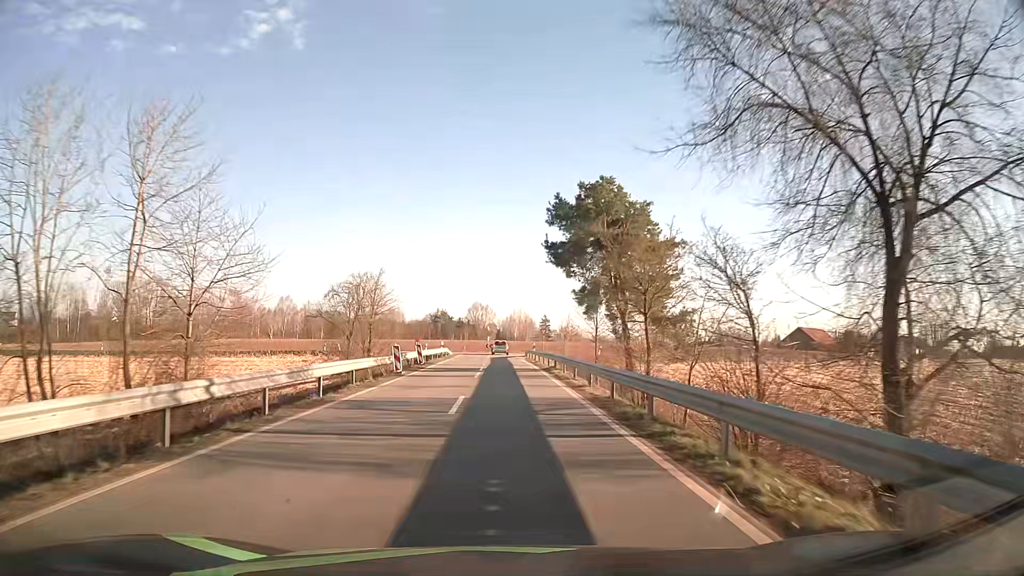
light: Day
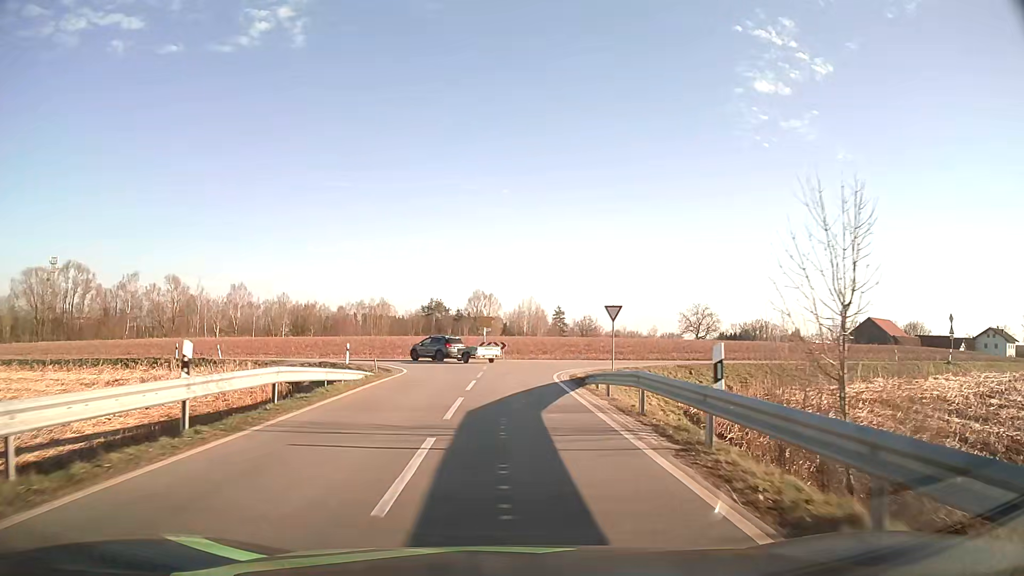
(-0.5, +42.8) m; -1°
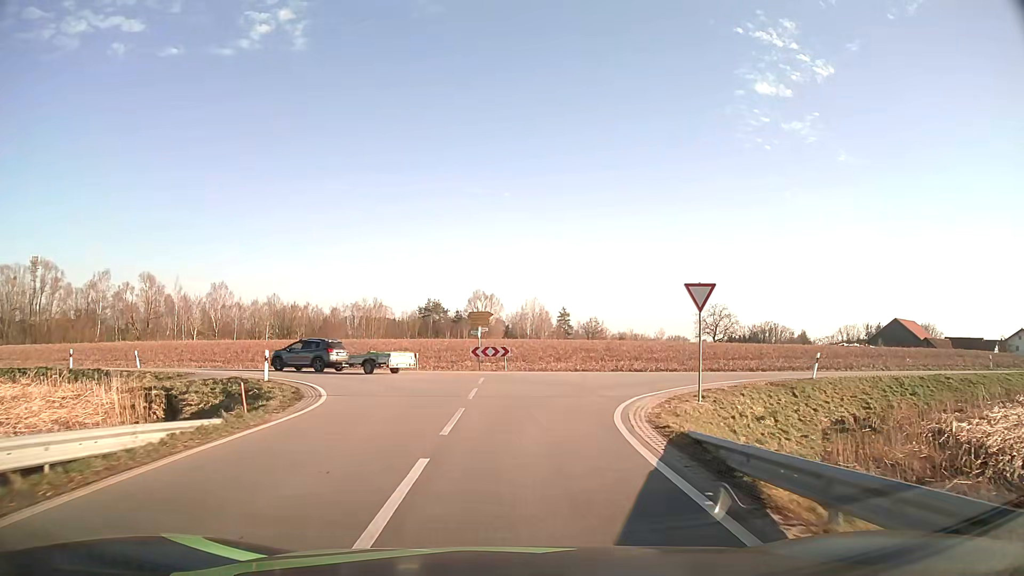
(0.0, +13.1) m; 0°
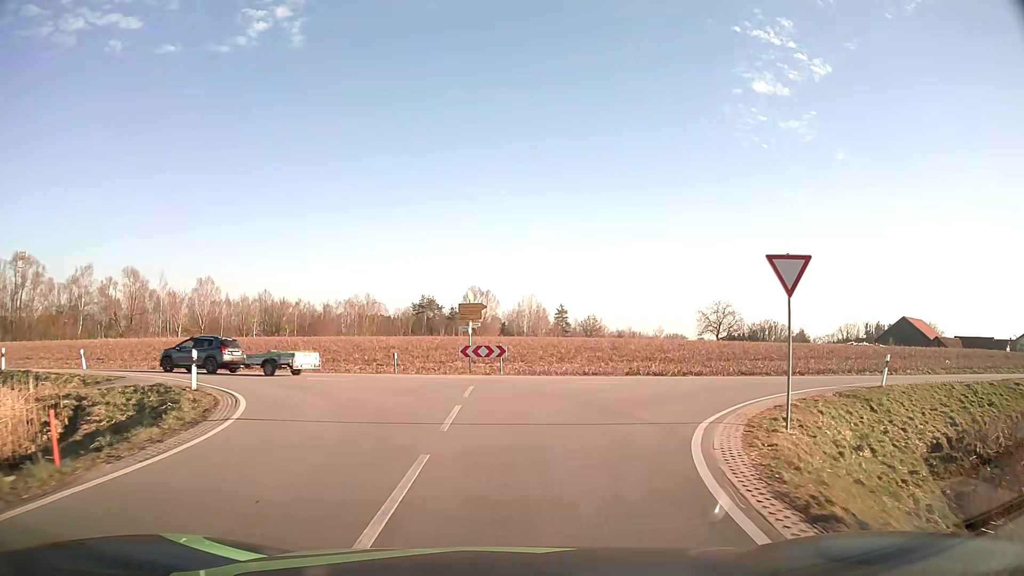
(0.0, +5.6) m; 0°
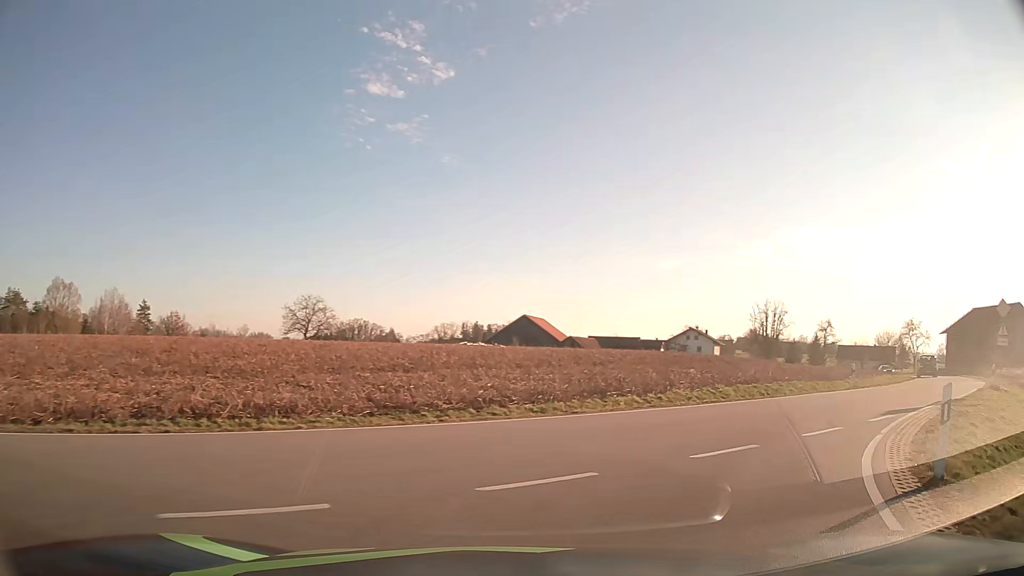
(+3.6, +16.6) m; +34°
(+3, +9) (+10, +17) (+17, +23) (+25, +30) (+32, +37) (+38, +45) (+43, +53) (+48, +62) (+53, +71) (+56, +80) m
